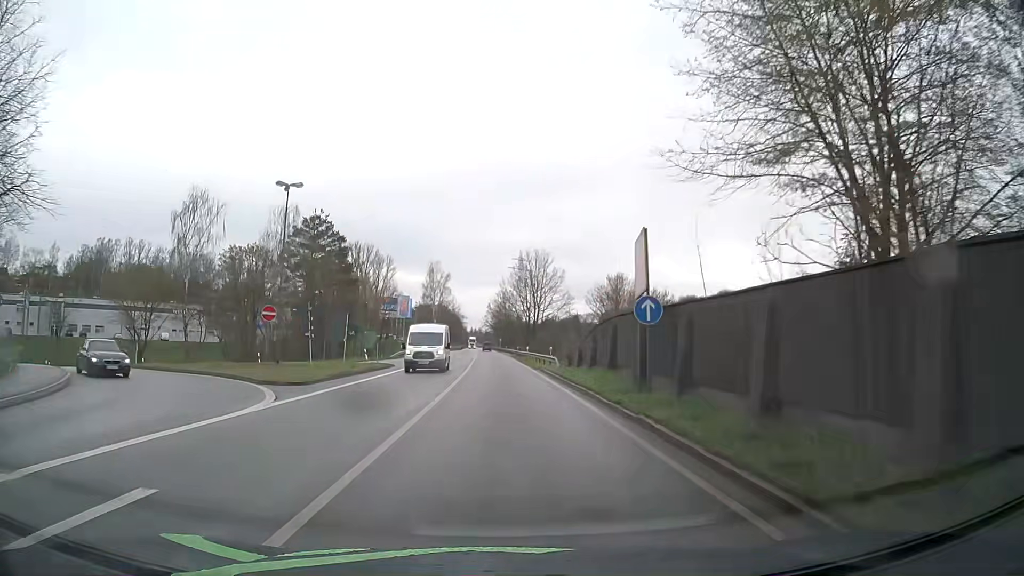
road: primary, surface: asphalt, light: Day
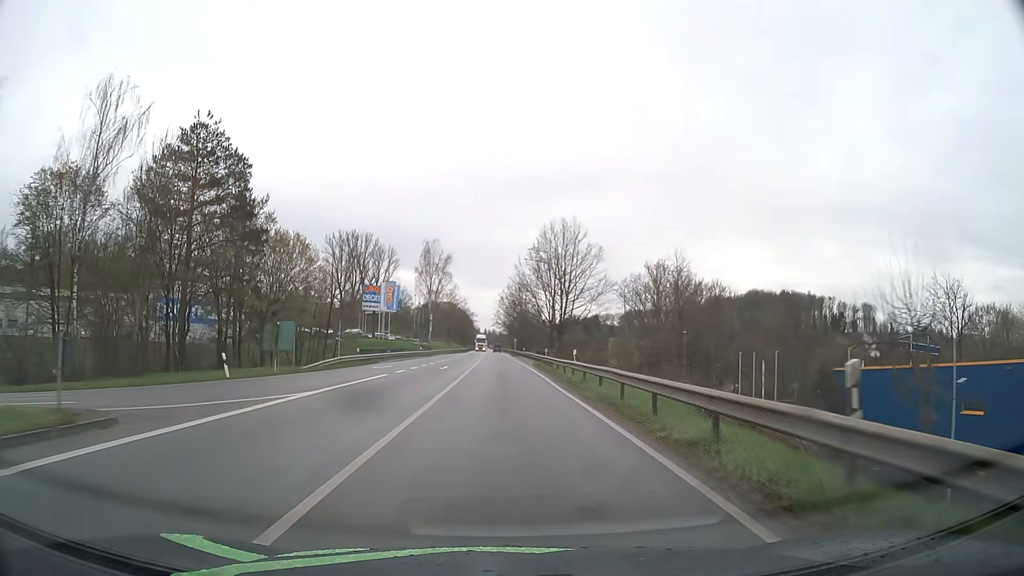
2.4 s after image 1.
(-0.1, +33.3) m; -1°
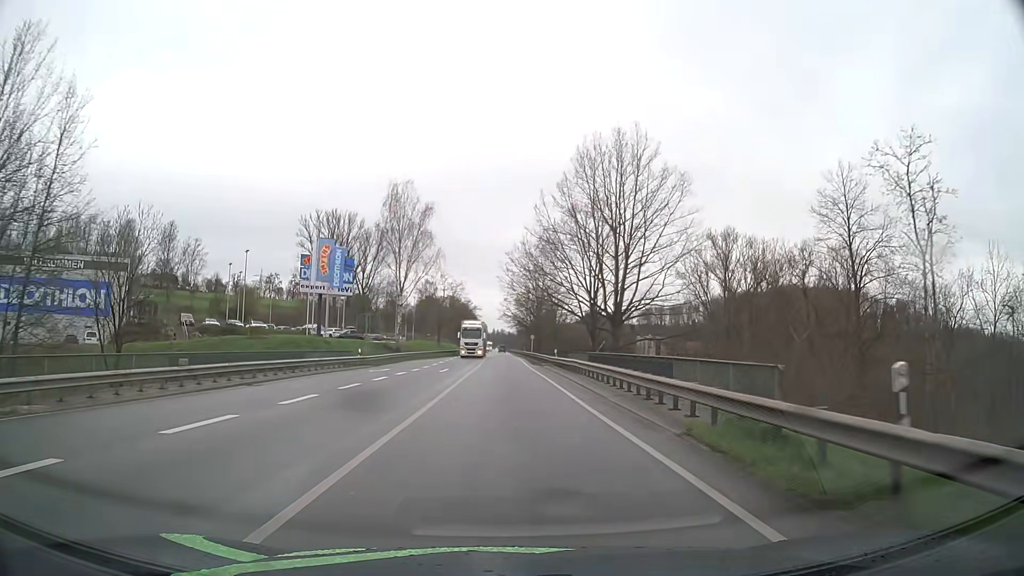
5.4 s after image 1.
(-0.3, +42.9) m; -1°
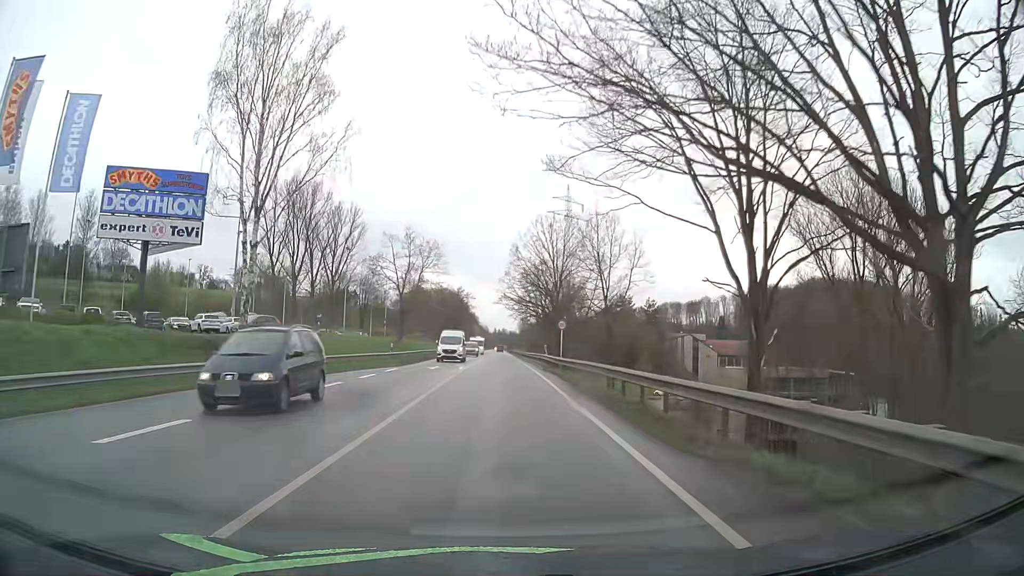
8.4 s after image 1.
(+0.3, +44.0) m; +1°
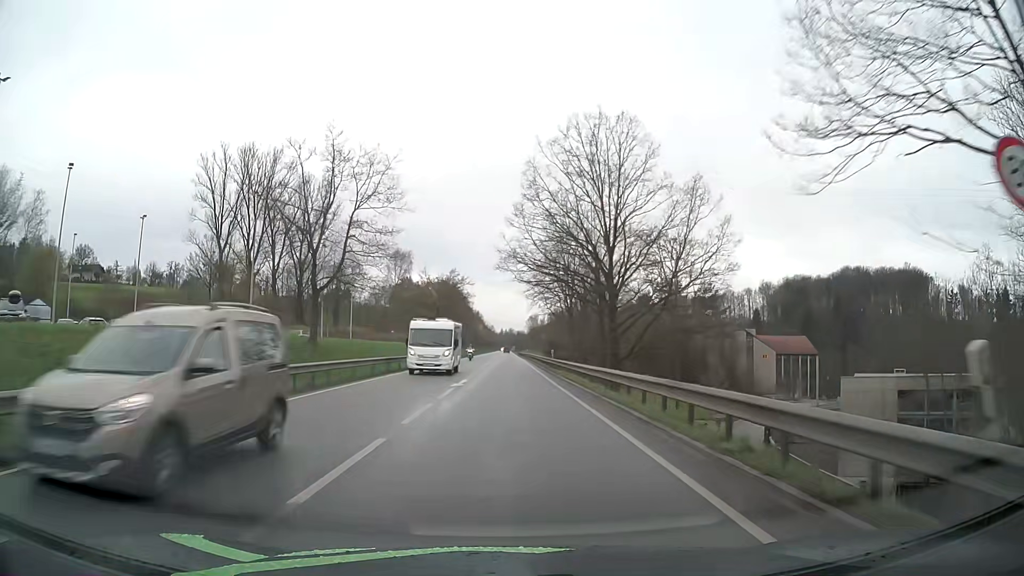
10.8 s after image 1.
(-0.6, +36.9) m; -1°
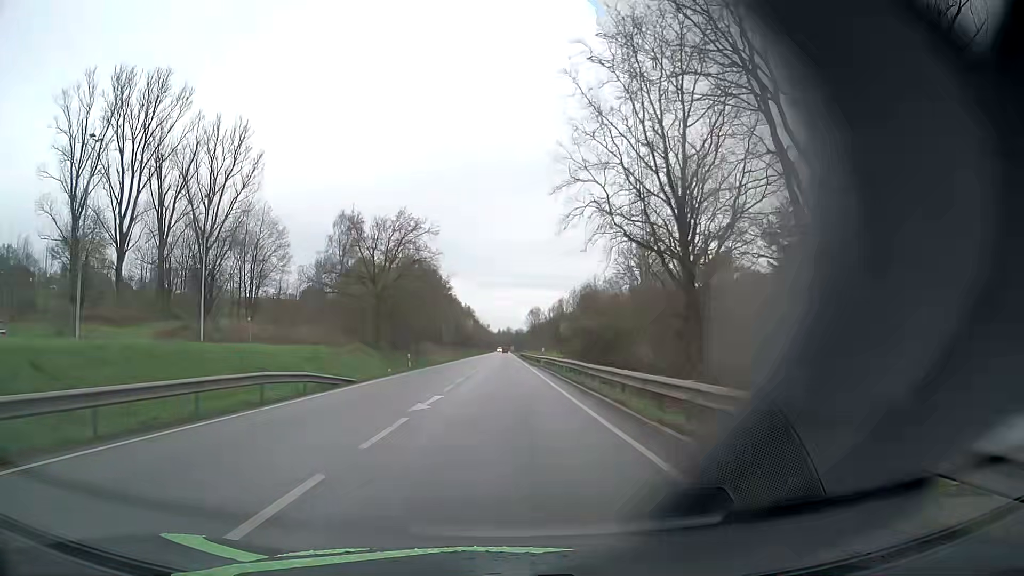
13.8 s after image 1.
(+0.2, +50.9) m; 0°
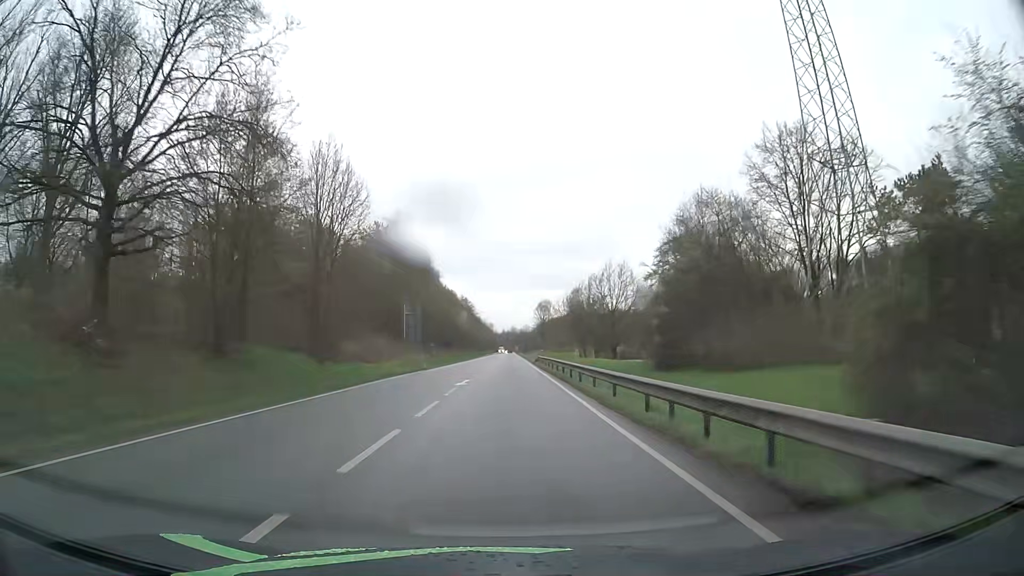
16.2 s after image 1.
(+0.1, +44.3) m; 0°
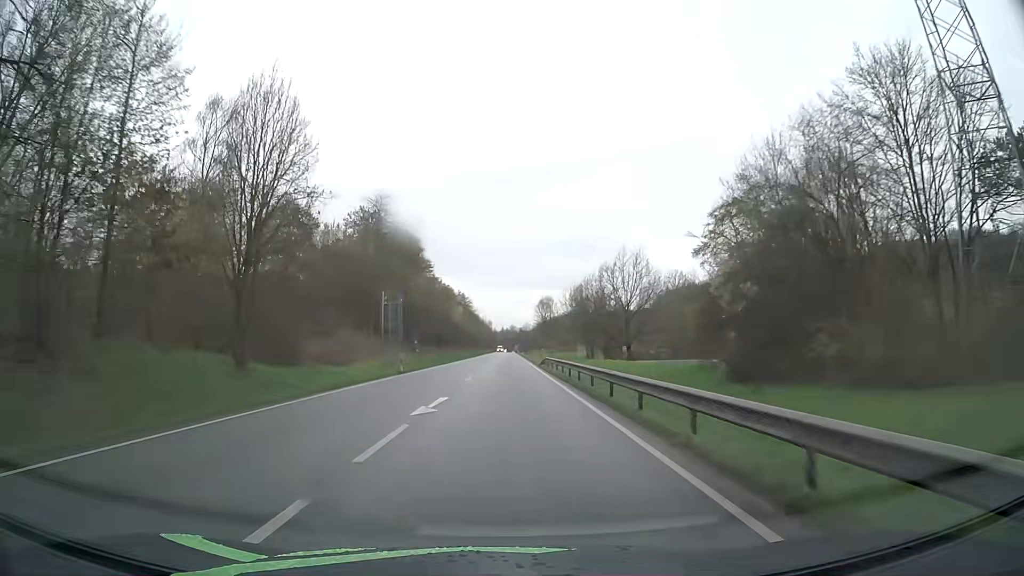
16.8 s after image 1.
(0.0, +11.5) m; 0°
(0, +10) (0, +20) (0, +30) (0, +40) (0, +50) (0, +60) (0, +70) (0, +80) (0, +90) (+1, +100) m
